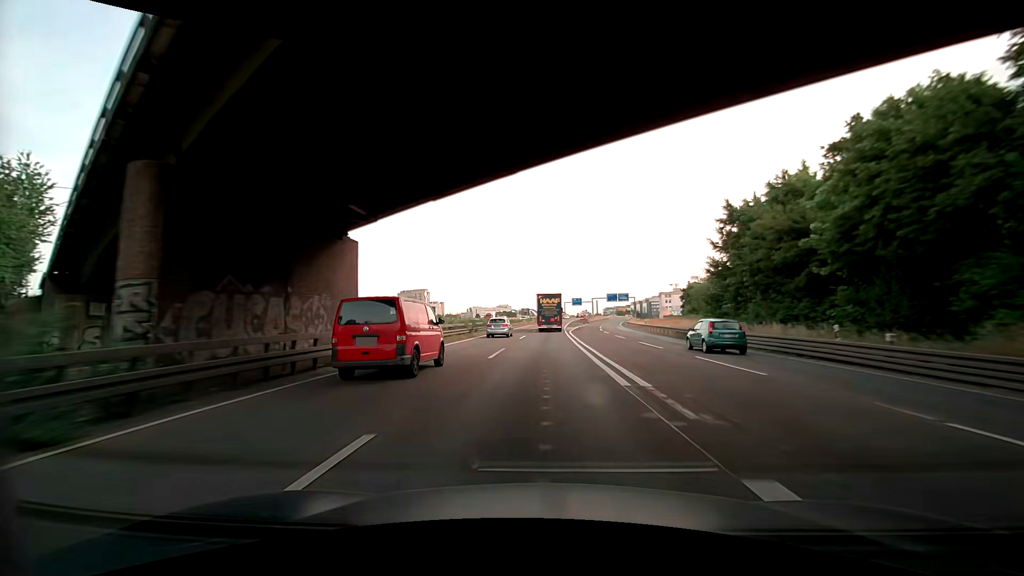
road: motorway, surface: asphalt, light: Day
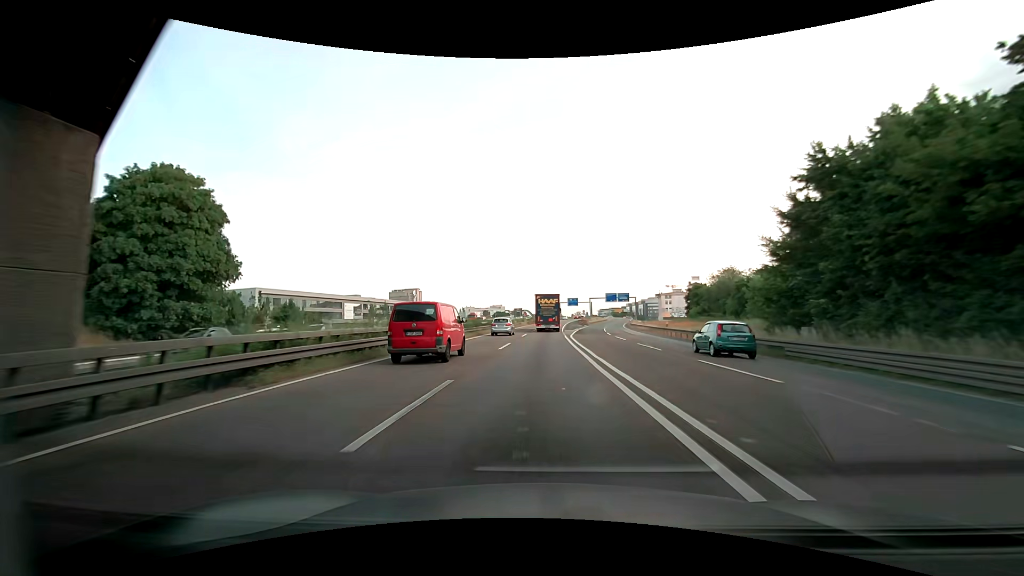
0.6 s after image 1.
(-0.1, +12.8) m; +1°
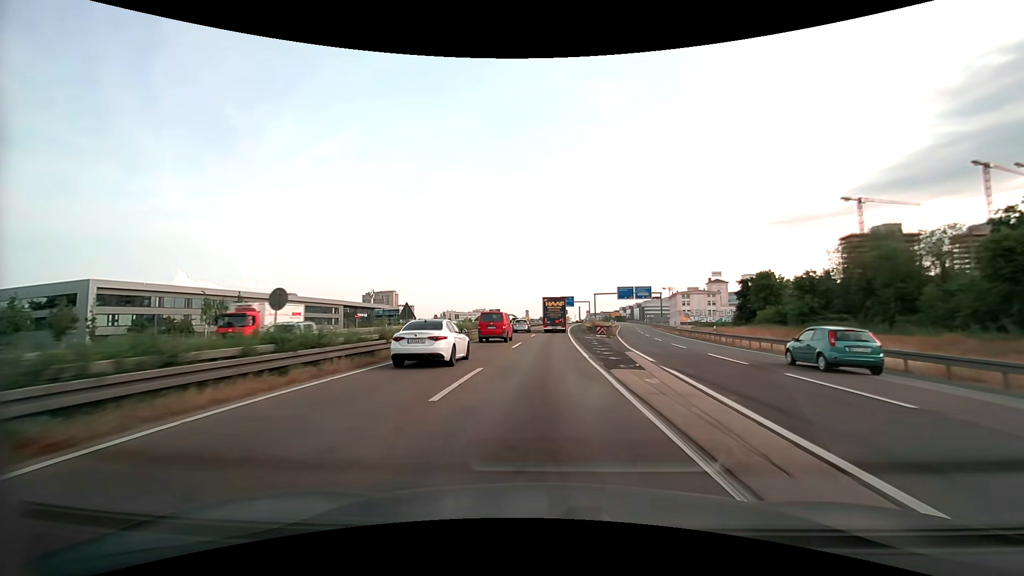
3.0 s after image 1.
(+0.3, +51.0) m; +1°
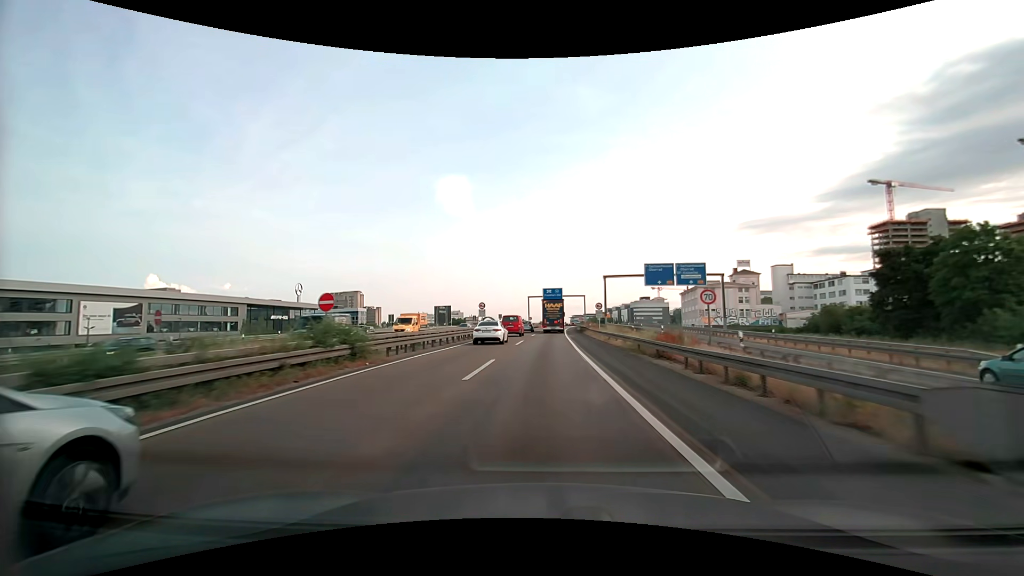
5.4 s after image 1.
(+1.0, +50.5) m; +2°
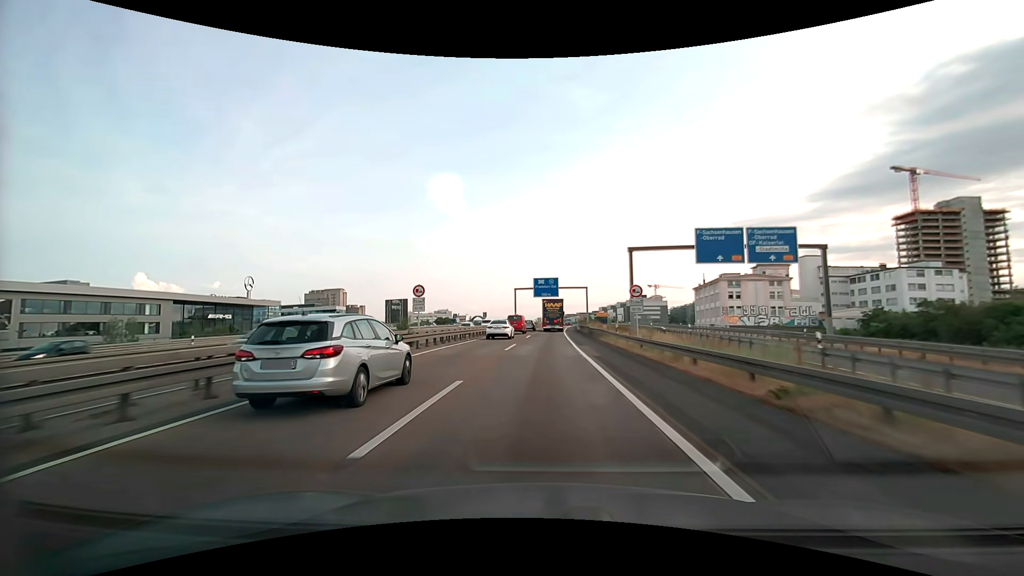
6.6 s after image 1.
(+0.2, +25.0) m; +1°
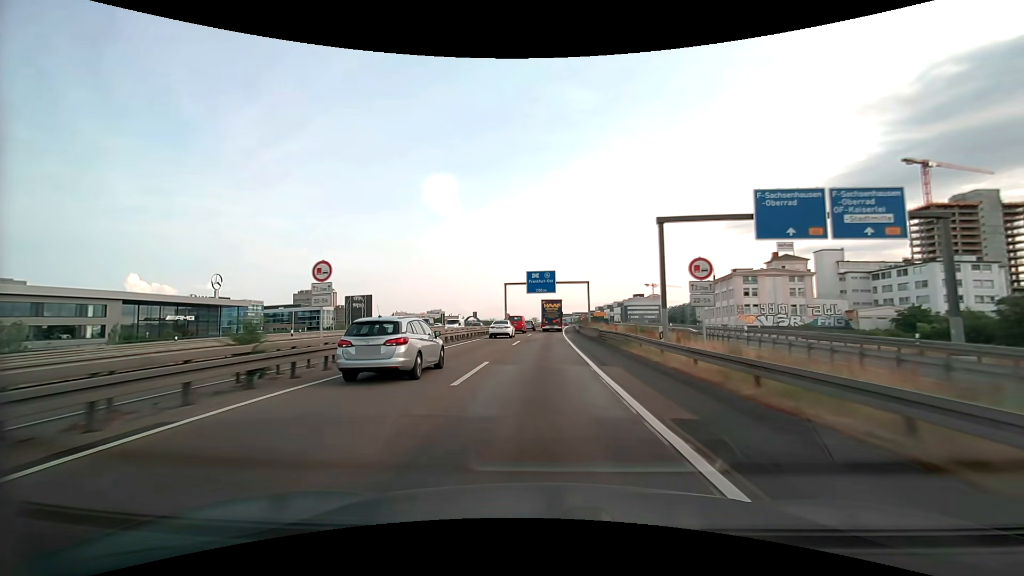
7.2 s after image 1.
(+0.1, +12.5) m; +1°
(0, +10) (0, +20) (0, +30) (0, +40) (+1, +50) (+1, +60) (+1, +70) (+2, +80) (+2, +90) (+3, +100) m
